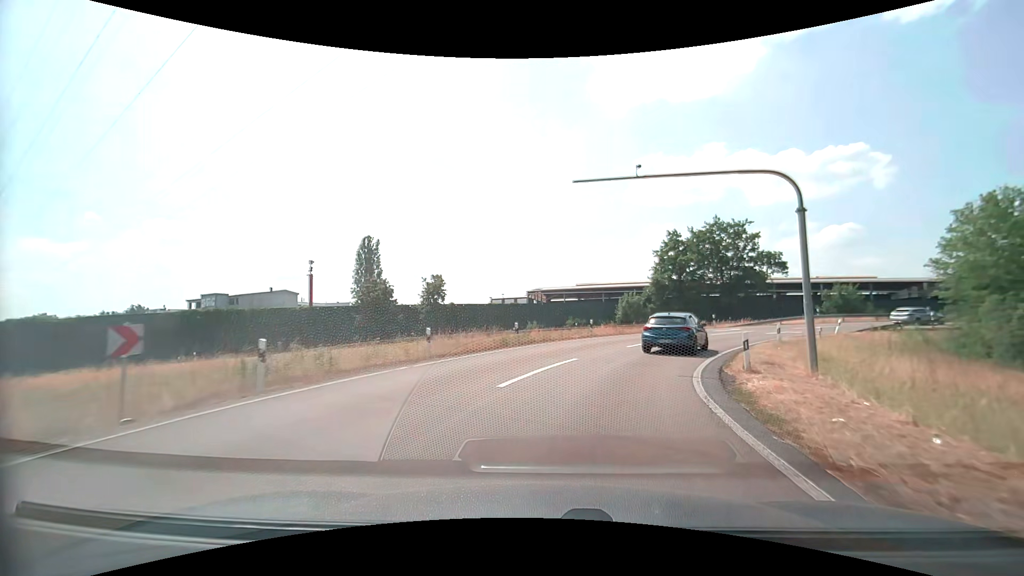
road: motorway_link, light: Day
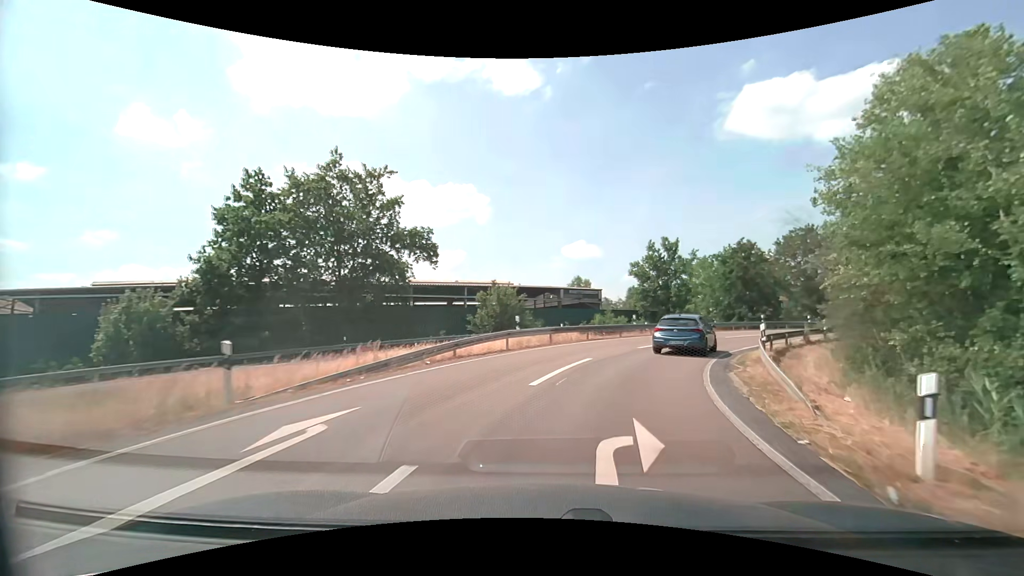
(+11.4, +32.0) m; +40°
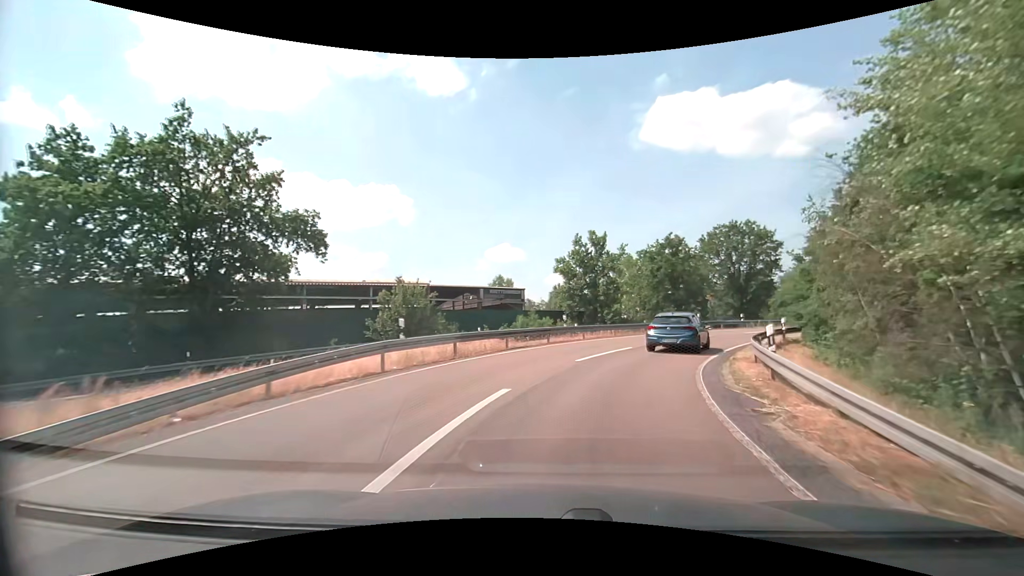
(+0.5, +6.9) m; +9°
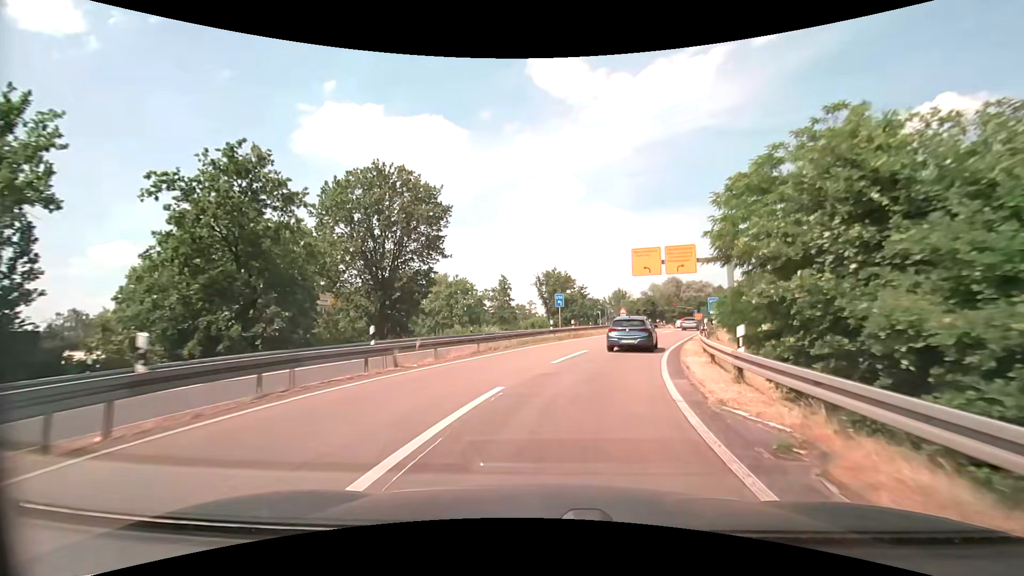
(+11.6, +32.0) m; +38°
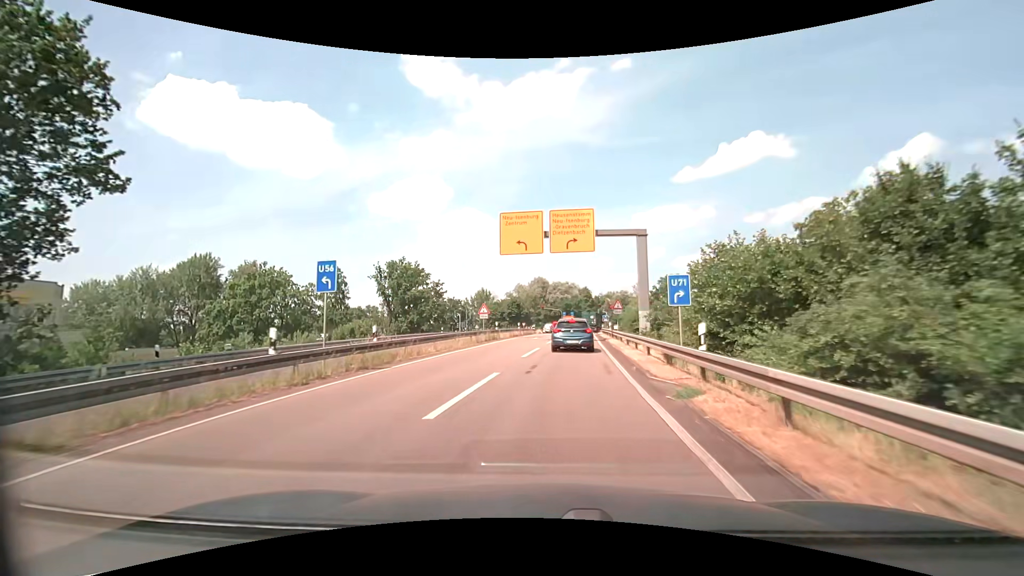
(+3.0, +20.6) m; +16°
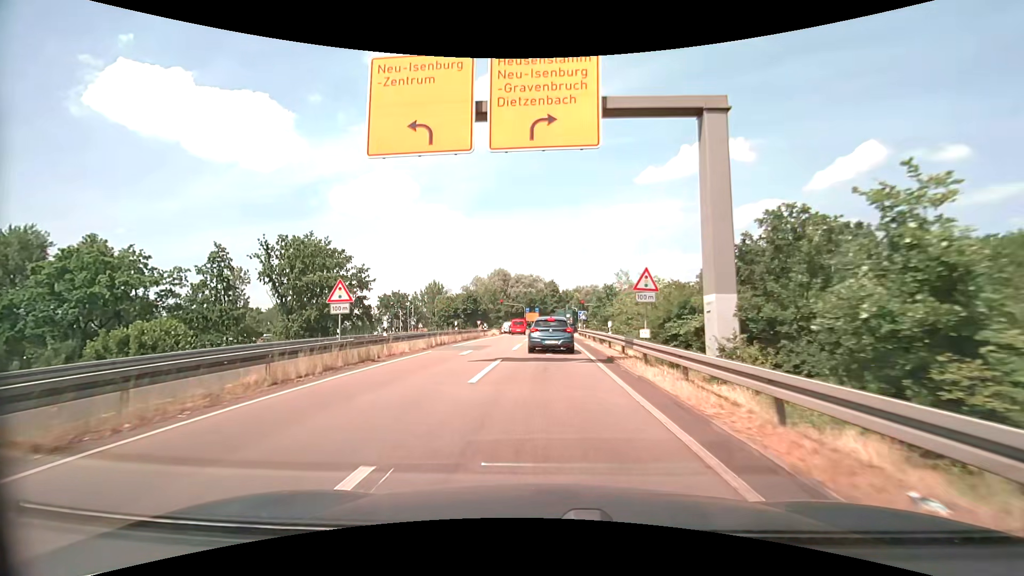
(+0.9, +20.1) m; +4°
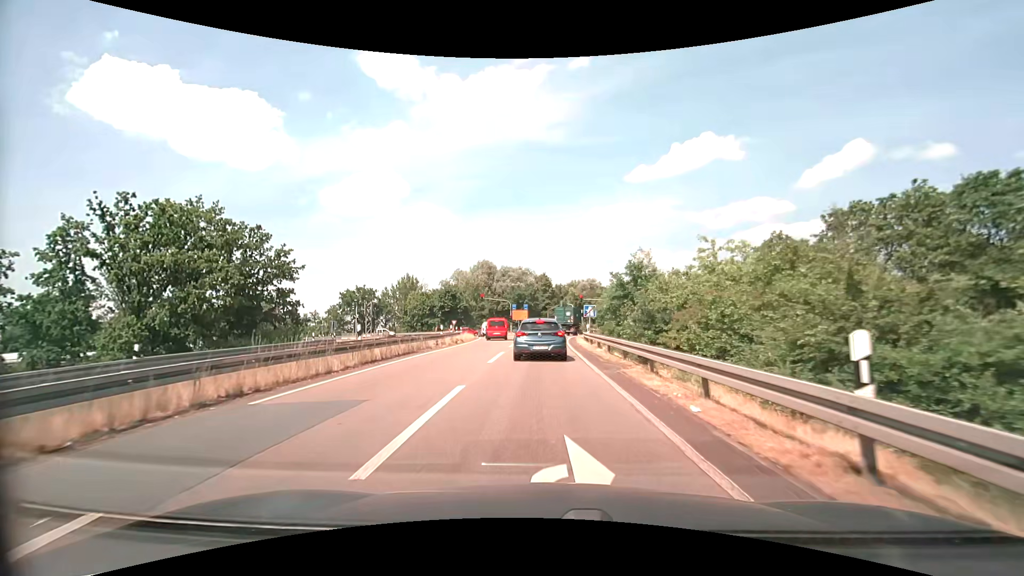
(+0.2, +17.9) m; +1°
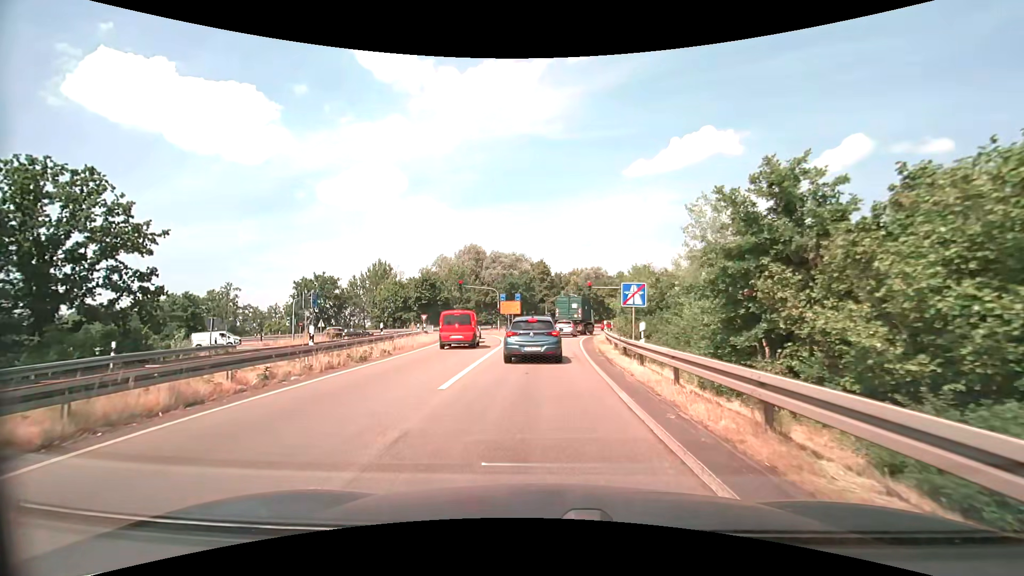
(+0.1, +18.1) m; 0°
(0, +10) (0, +20) (+1, +30) (+1, +40) (+2, +50) (+5, +60) (+9, +68) (+16, +76) (+25, +81) (+34, +84) m
